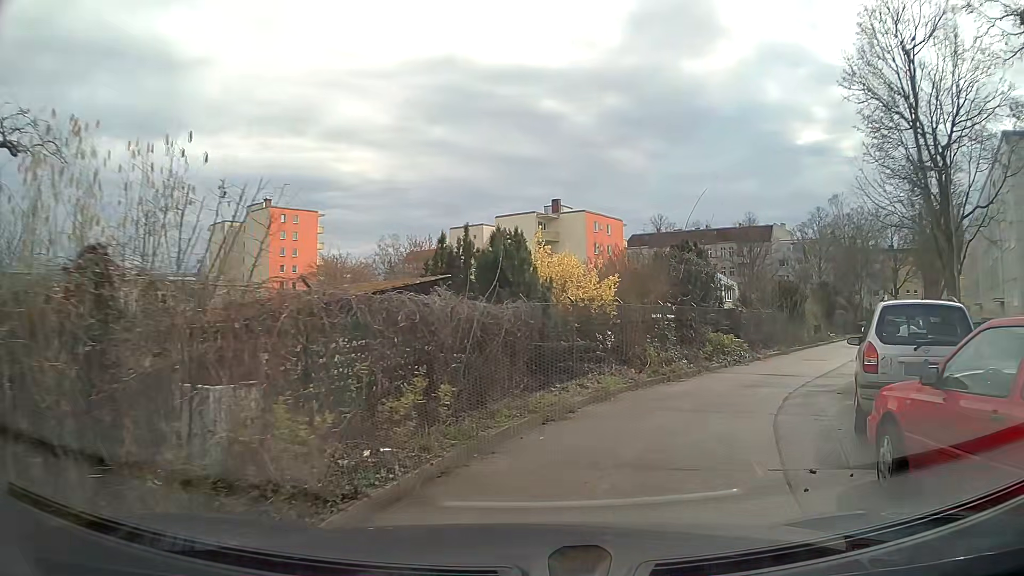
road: residential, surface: asphalt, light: Day
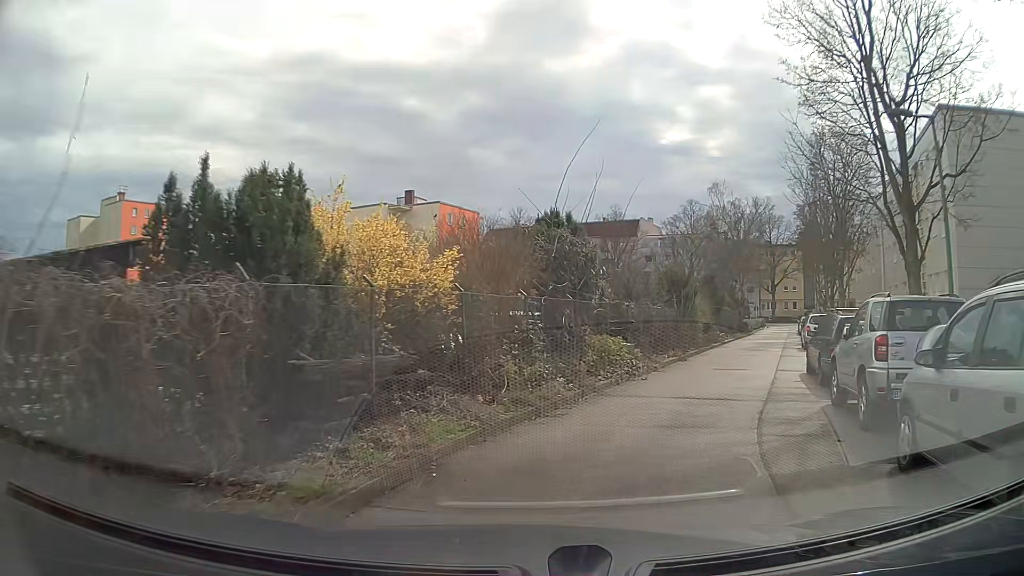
(+0.7, +5.6) m; +11°
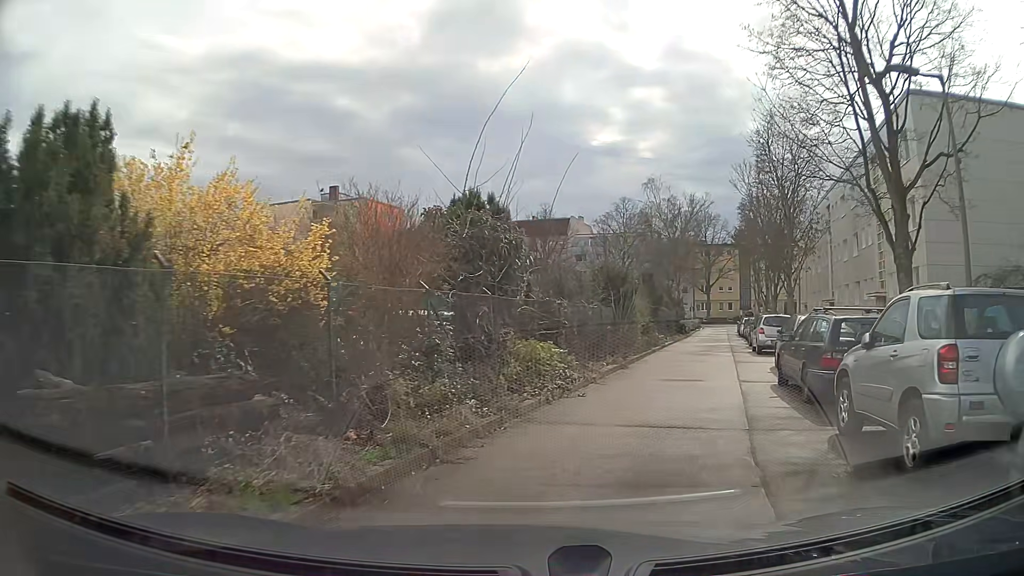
(+0.3, +2.9) m; +8°
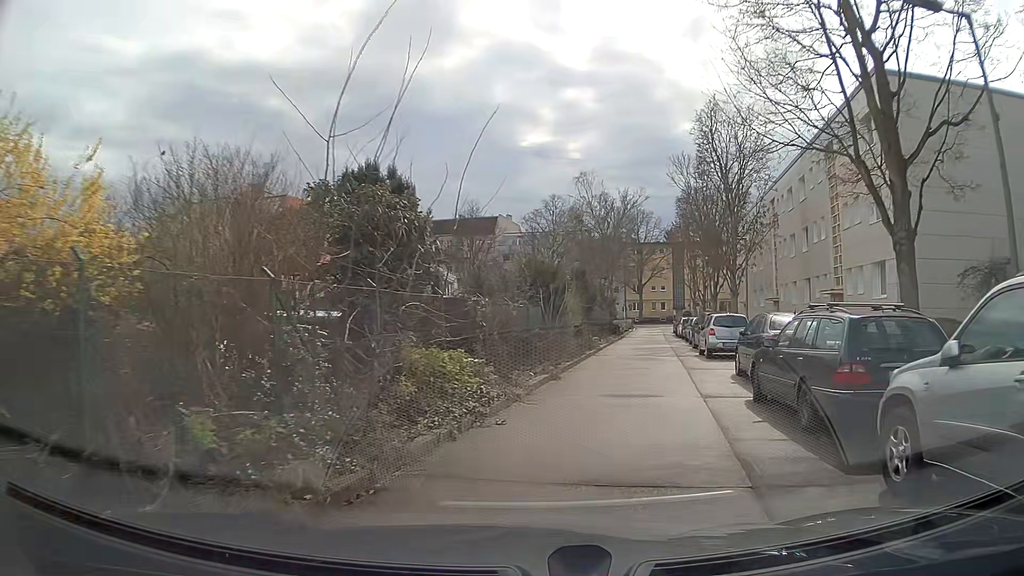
(+0.2, +3.0) m; +6°
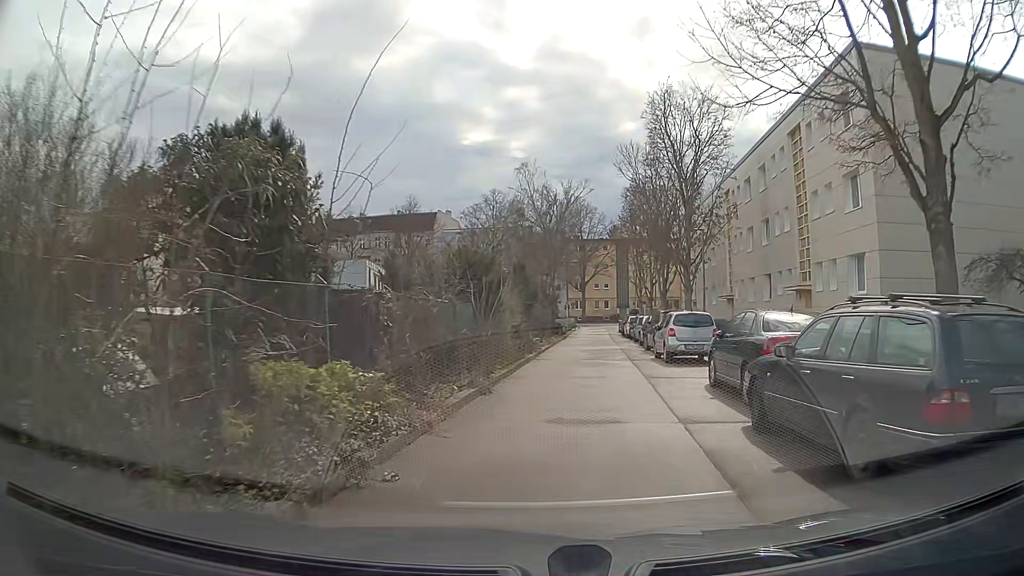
(+0.1, +3.0) m; +4°
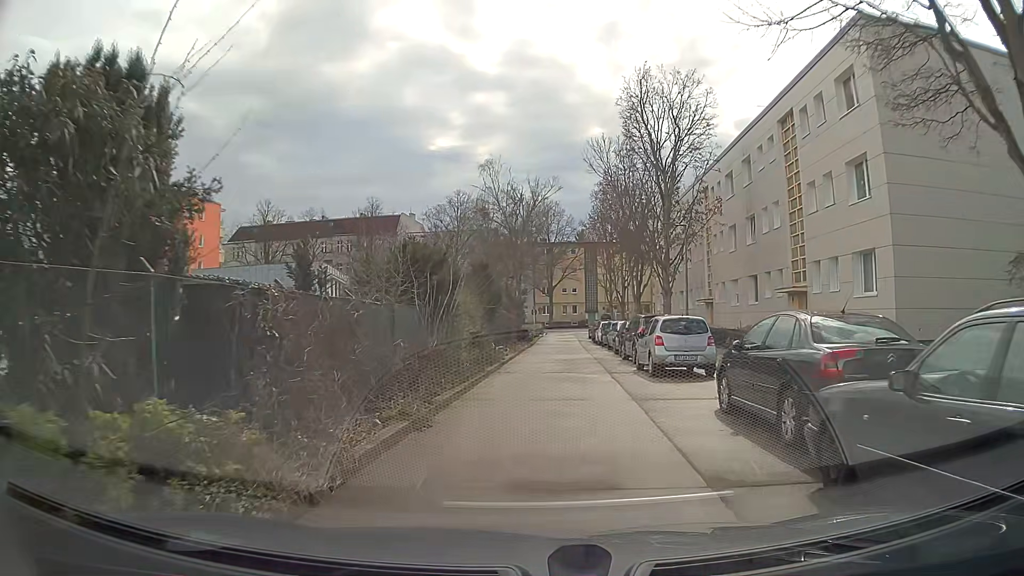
(+0.1, +3.2) m; +2°
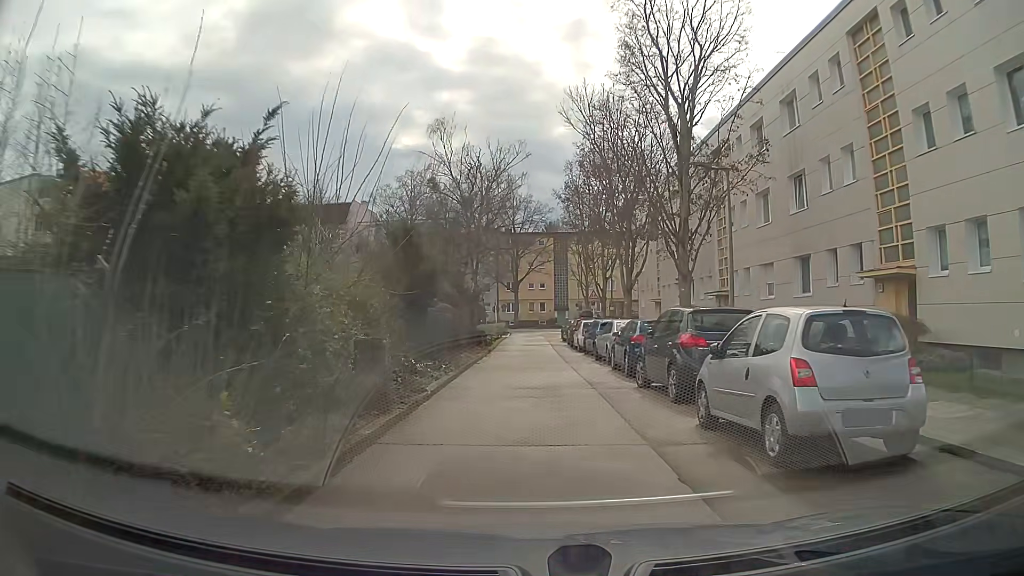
(+0.4, +10.5) m; +4°
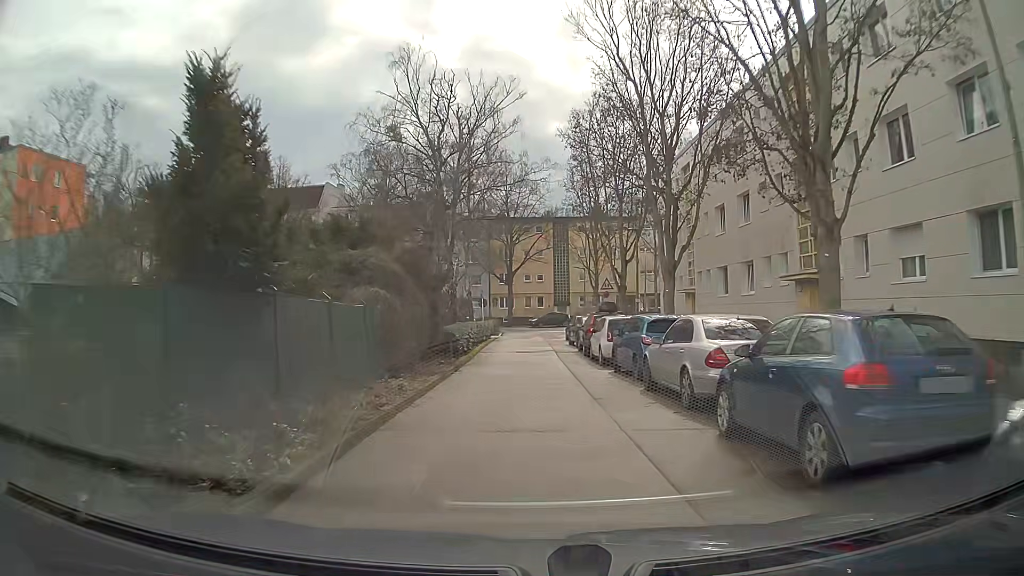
(0.0, +11.5) m; 0°
